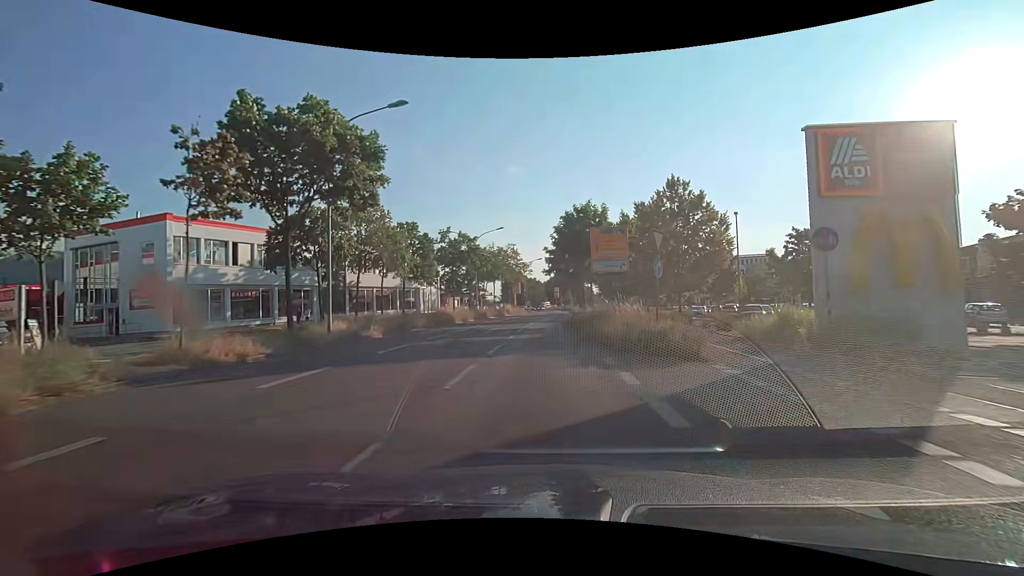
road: primary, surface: asphalt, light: Day
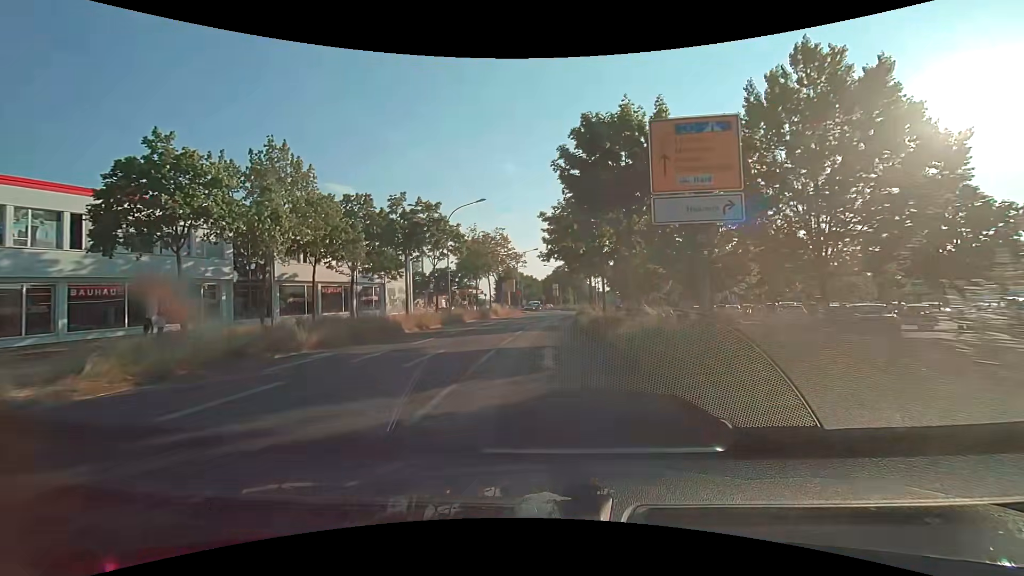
(+0.1, +14.6) m; +1°
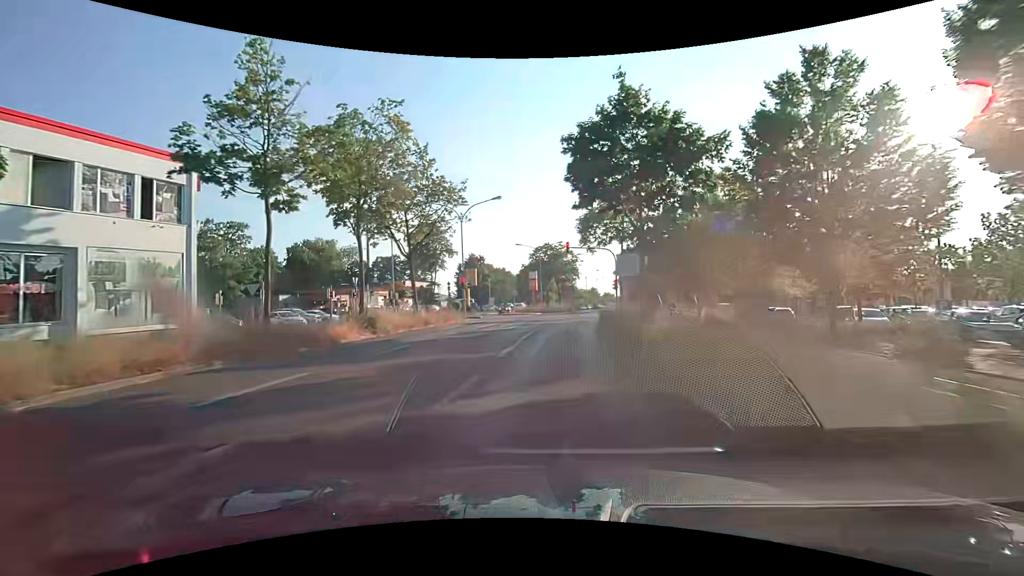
(+0.6, +35.6) m; +2°
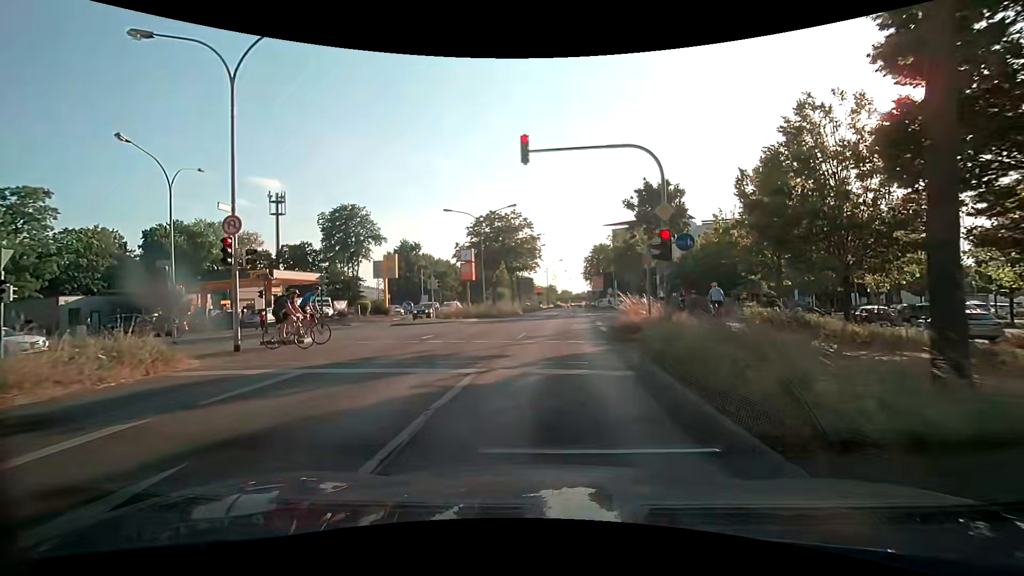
(+1.4, +24.6) m; +4°
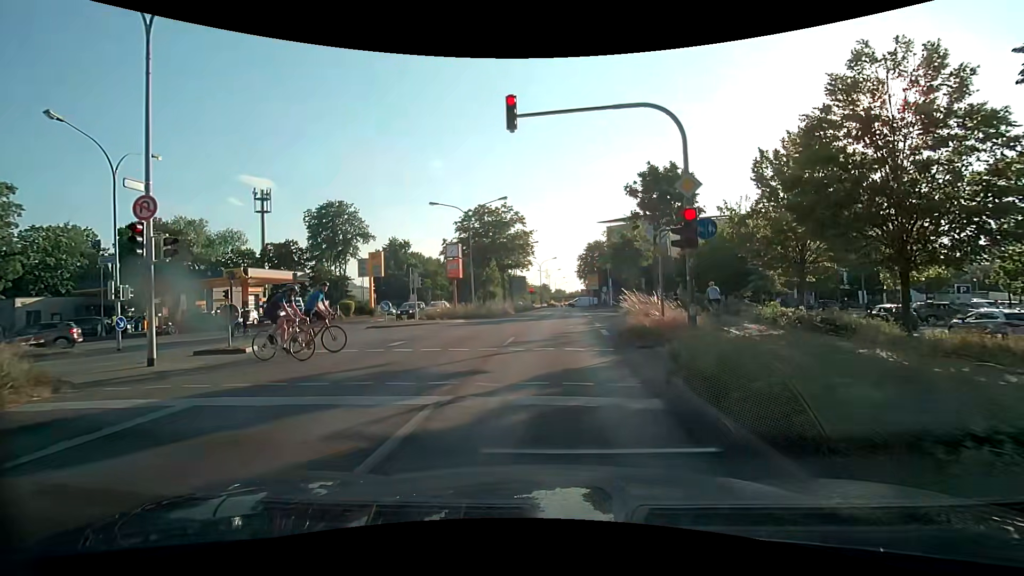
(+0.1, +2.6) m; +3°
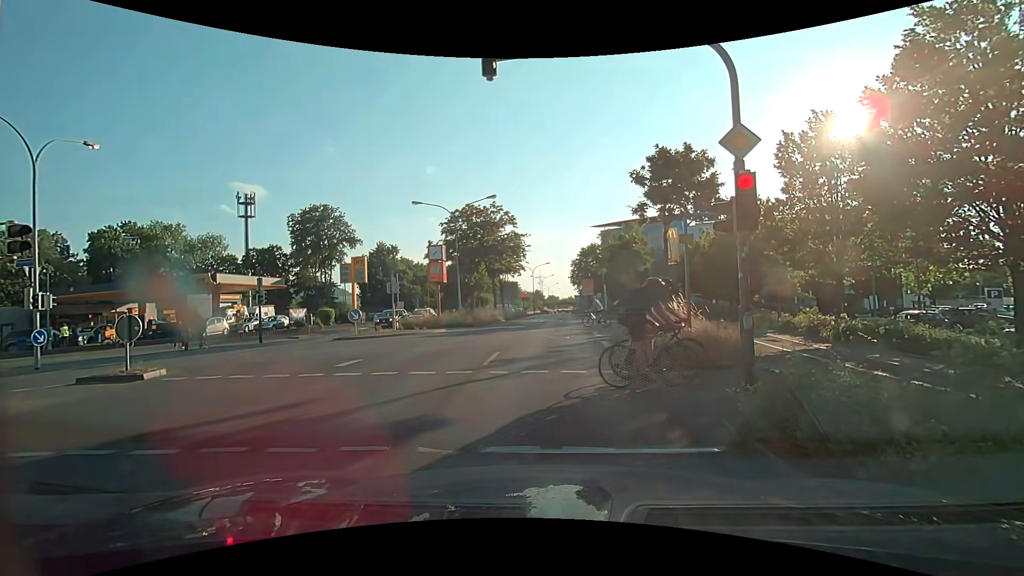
(0.0, +2.8) m; +1°
